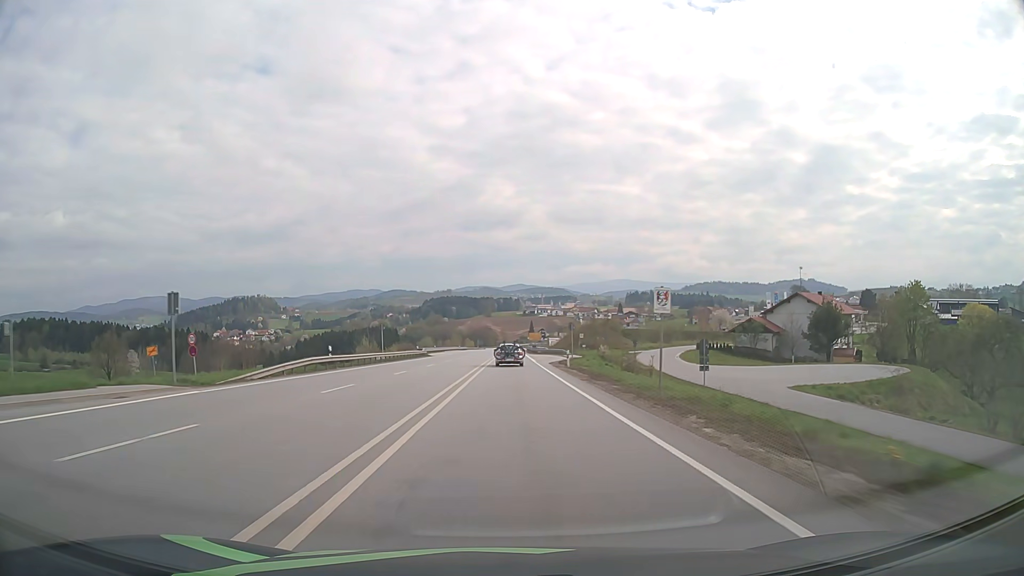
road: primary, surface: asphalt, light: Day
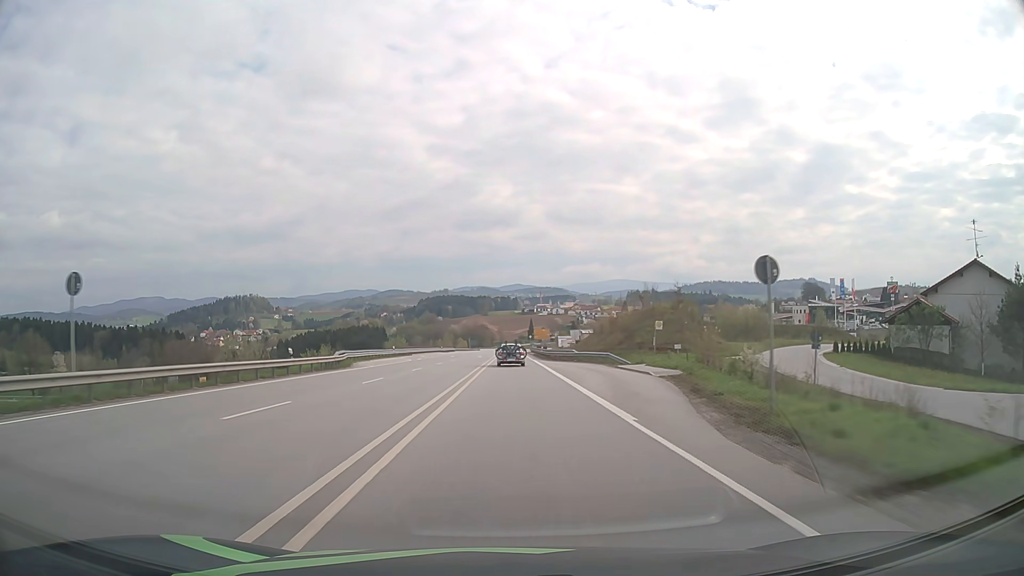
(+0.1, +43.2) m; 0°
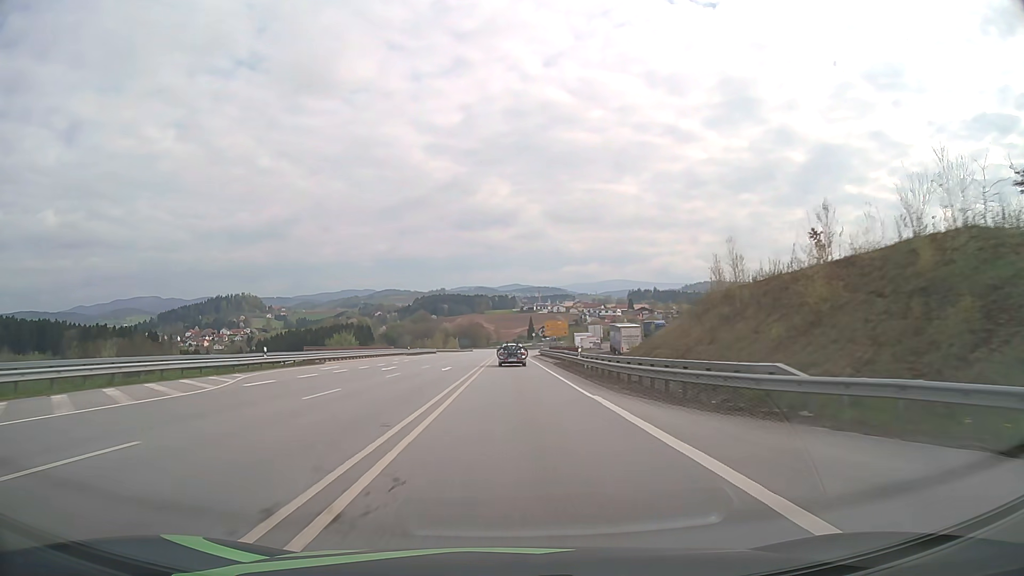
(+0.1, +43.2) m; 0°
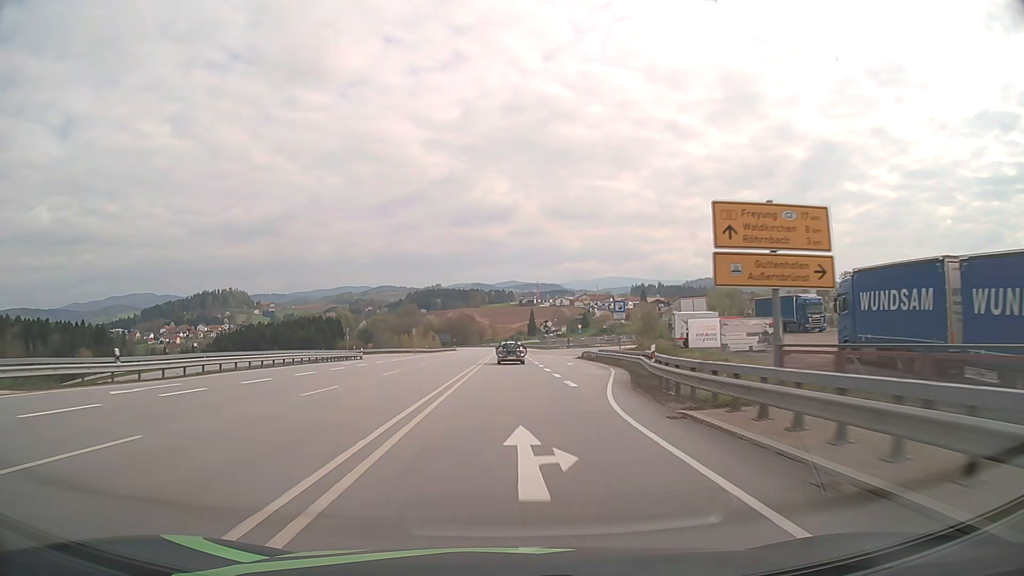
(0.0, +71.8) m; 0°
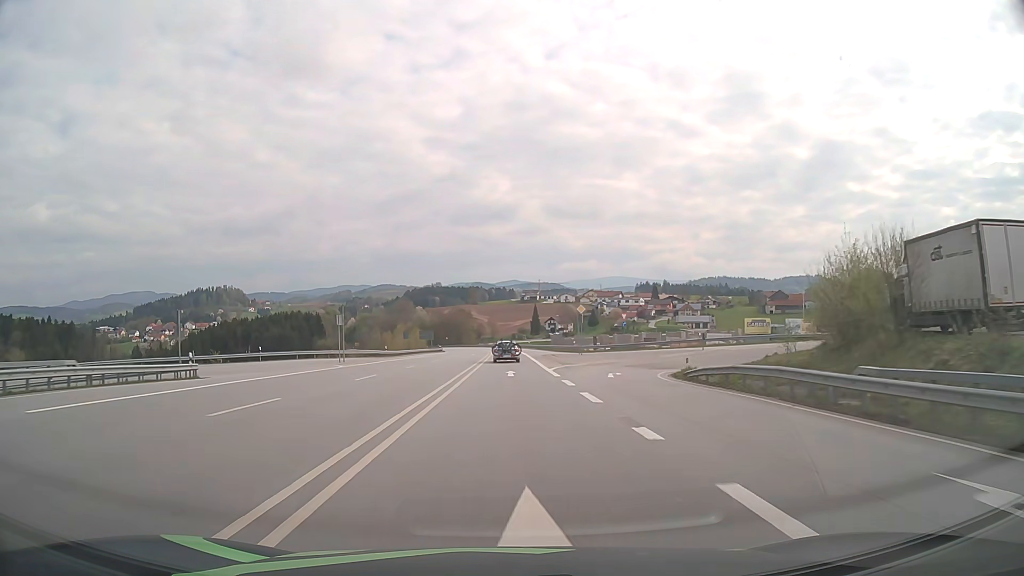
(0.0, +41.4) m; 0°
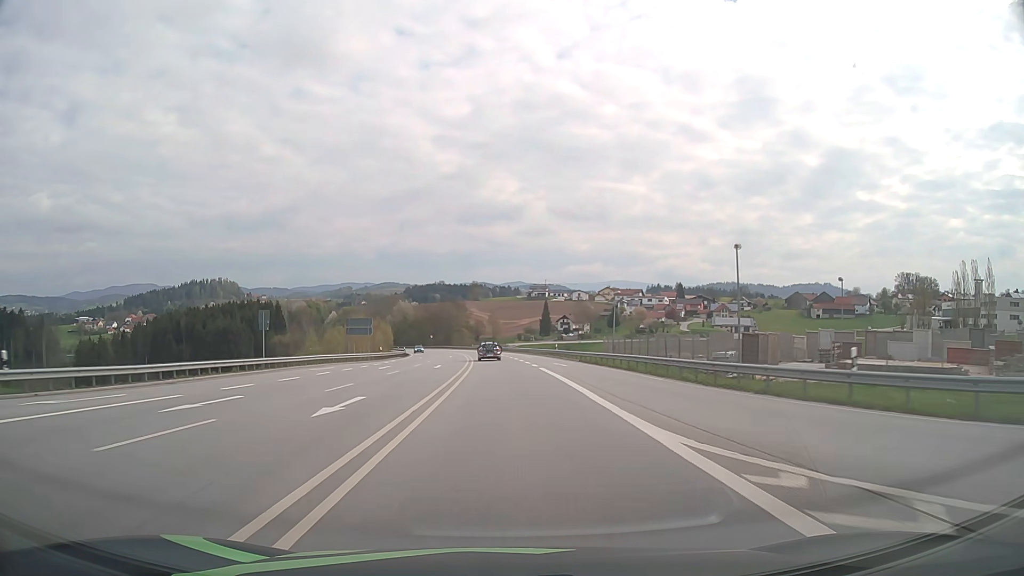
(-0.2, +63.8) m; 0°
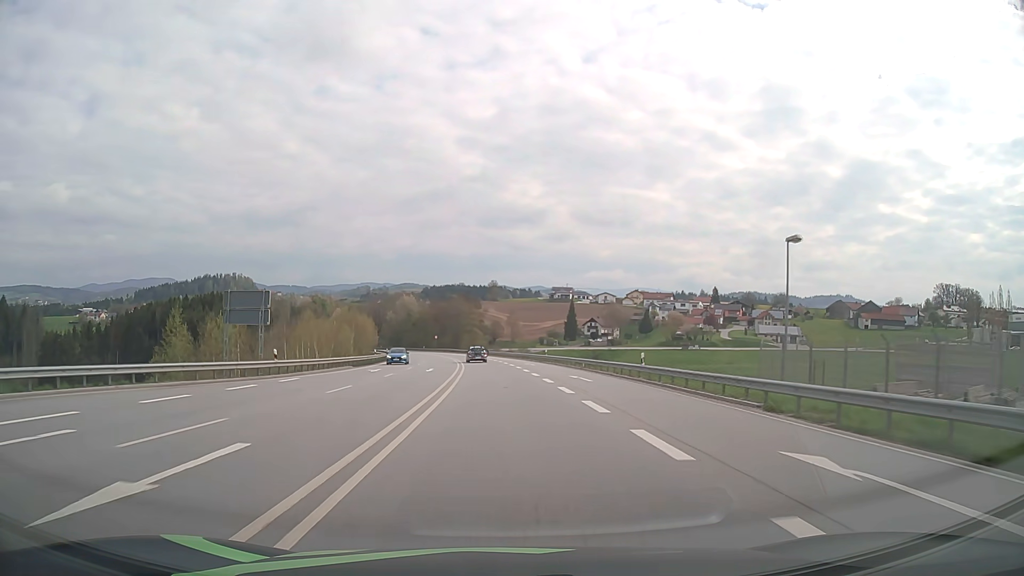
(-0.4, +35.4) m; -2°
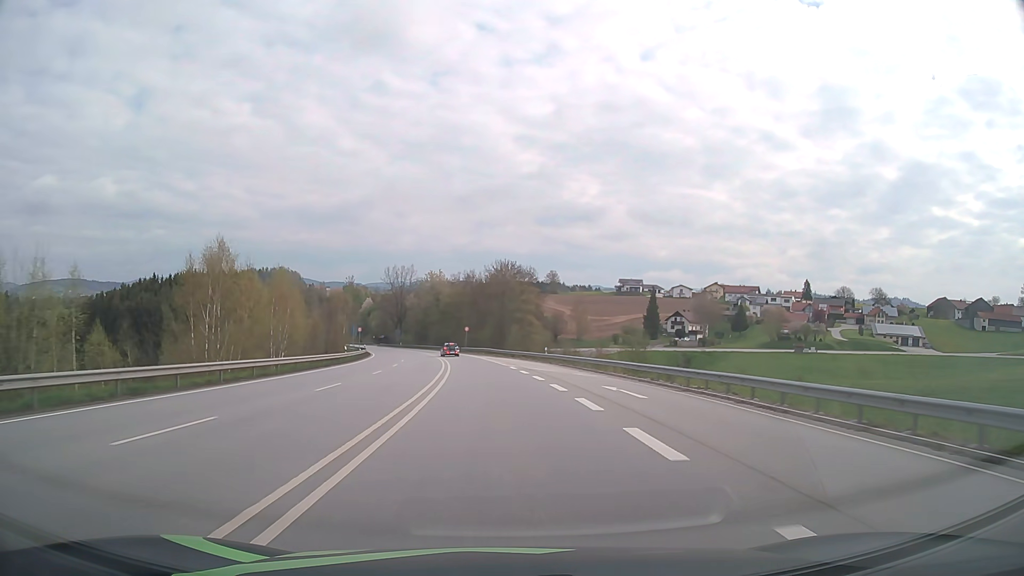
(-2.2, +60.5) m; -5°
(0, +10) (0, +20) (-1, +30) (-2, +40) (-3, +50) (-4, +60) (-5, +70) (-7, +80) (-9, +89) (-11, +99) m
